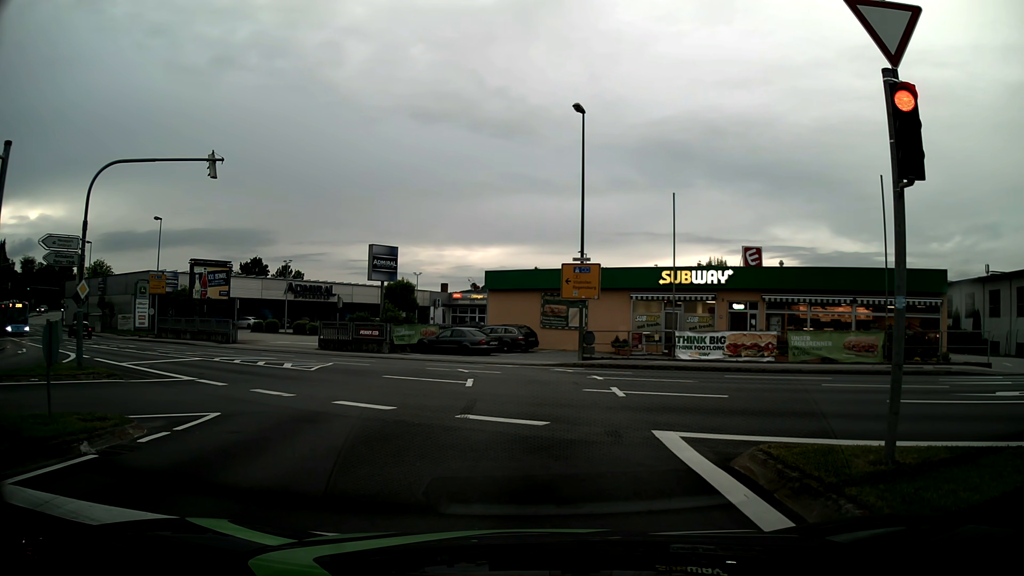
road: tertiary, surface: asphalt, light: Day
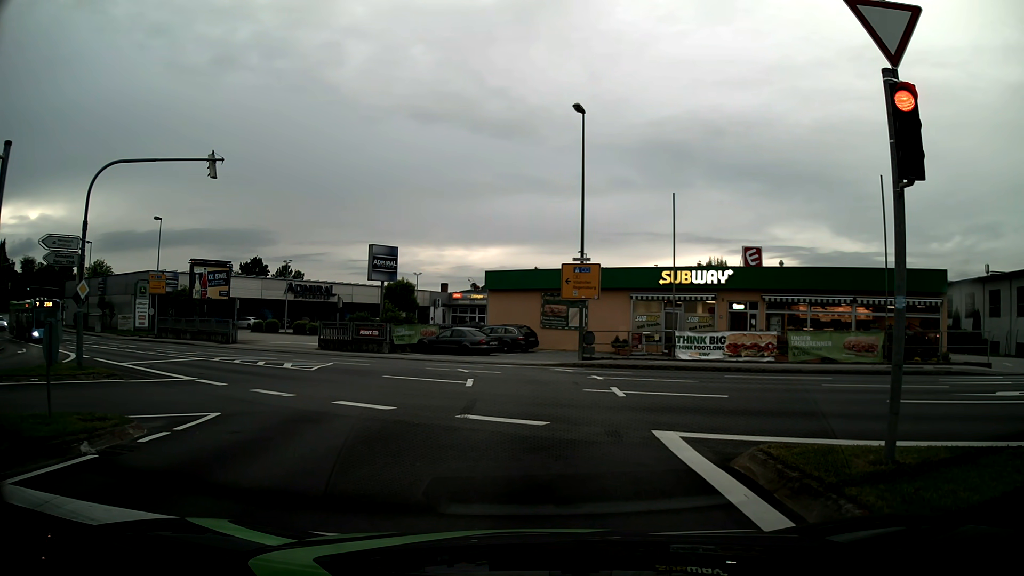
(0.0, 0.0) m; 0°
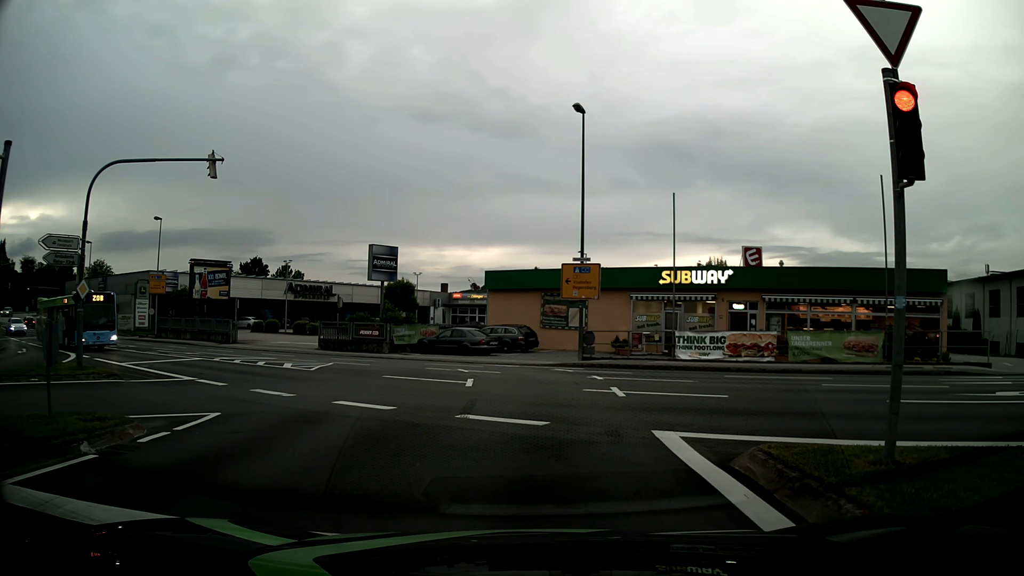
(0.0, 0.0) m; 0°
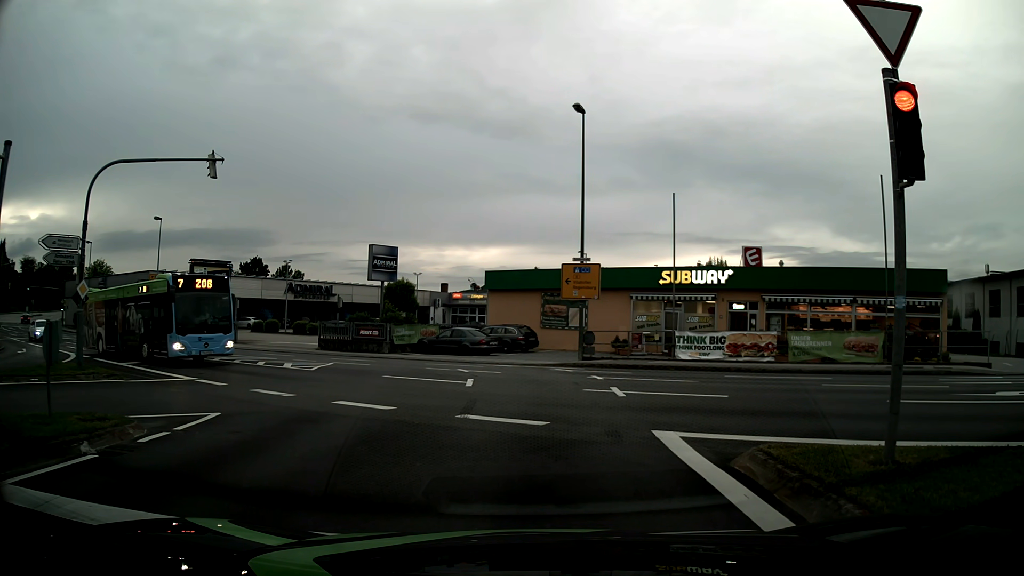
(0.0, 0.0) m; 0°
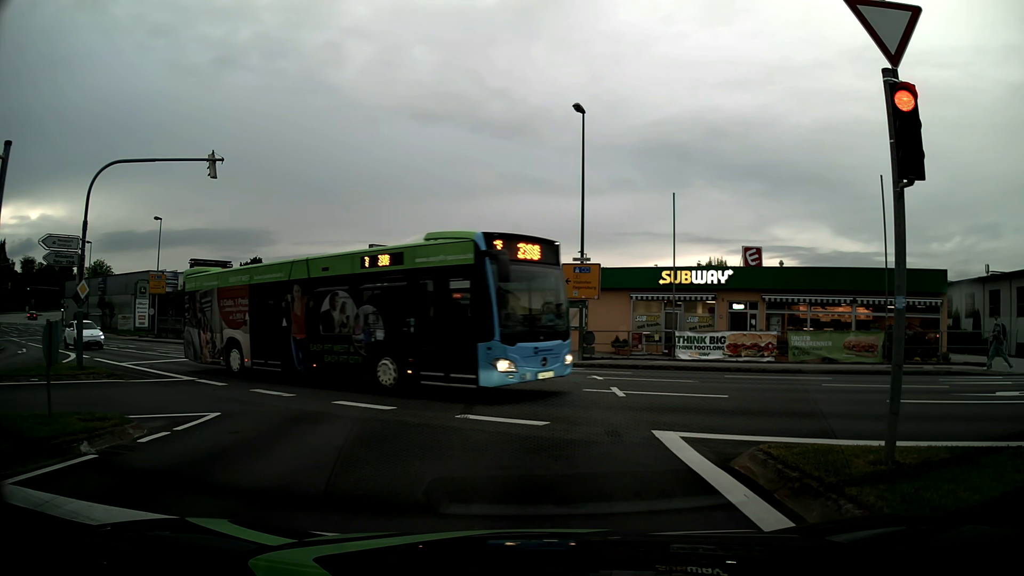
(0.0, 0.0) m; 0°
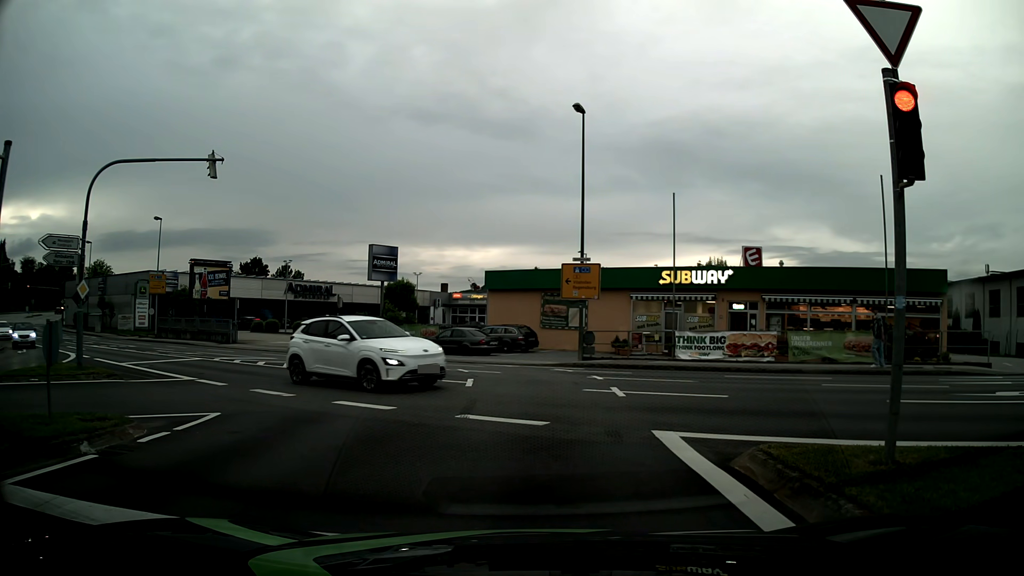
(0.0, 0.0) m; 0°
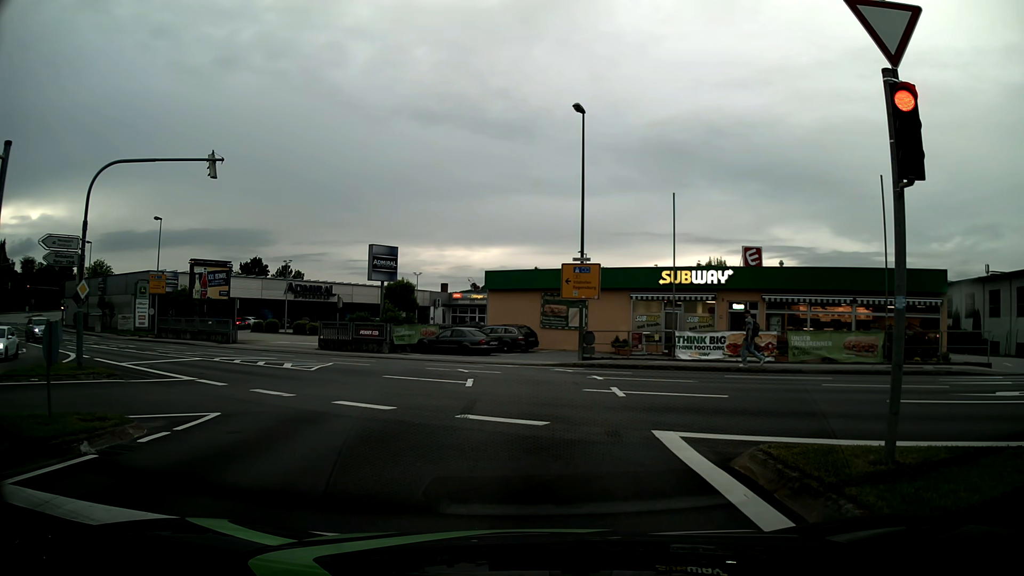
(0.0, 0.0) m; 0°
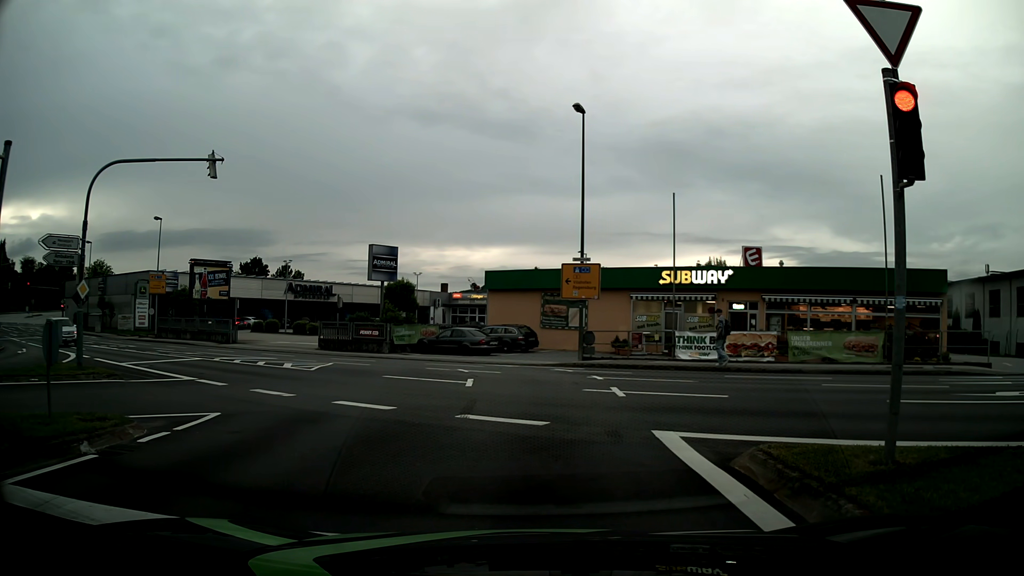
(0.0, 0.0) m; 0°
(0, +10) (0, +20) (-4, +29) (-12, +35) (-20, +41) (-29, +46) (-37, +51) (-45, +57) (-54, +63) (-62, +69) m
